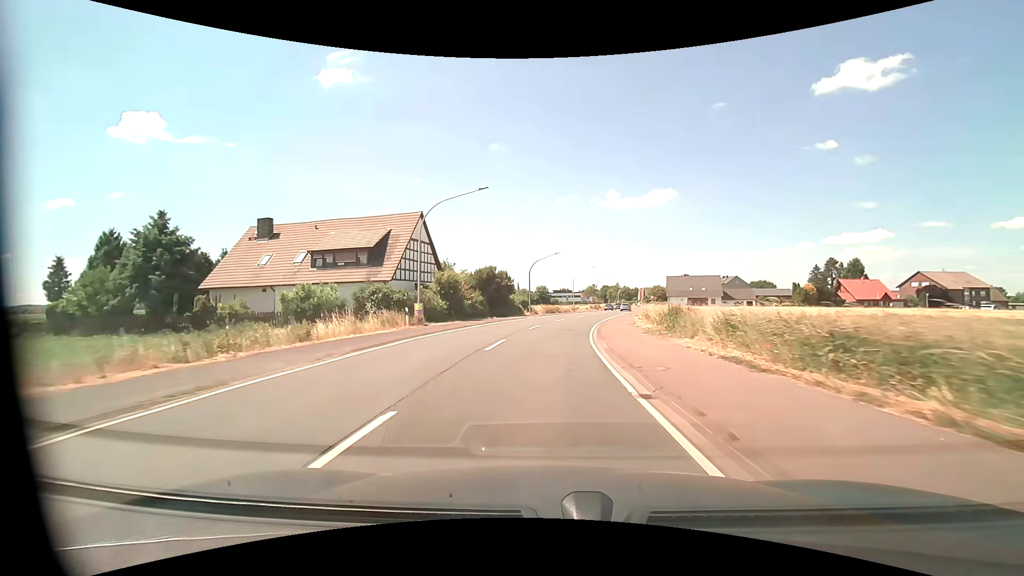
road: primary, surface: asphalt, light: Day
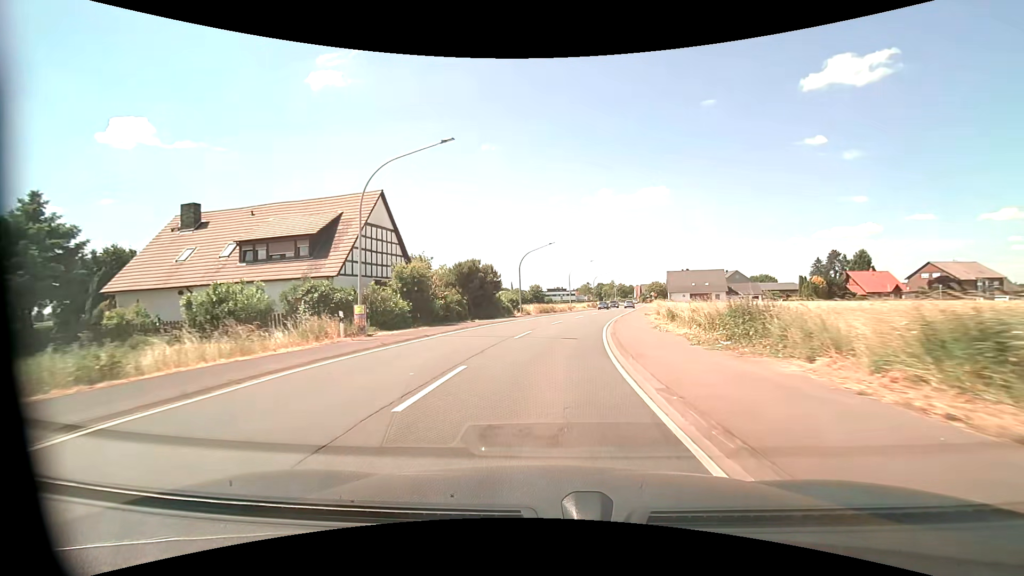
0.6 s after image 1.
(+0.1, +8.1) m; +1°
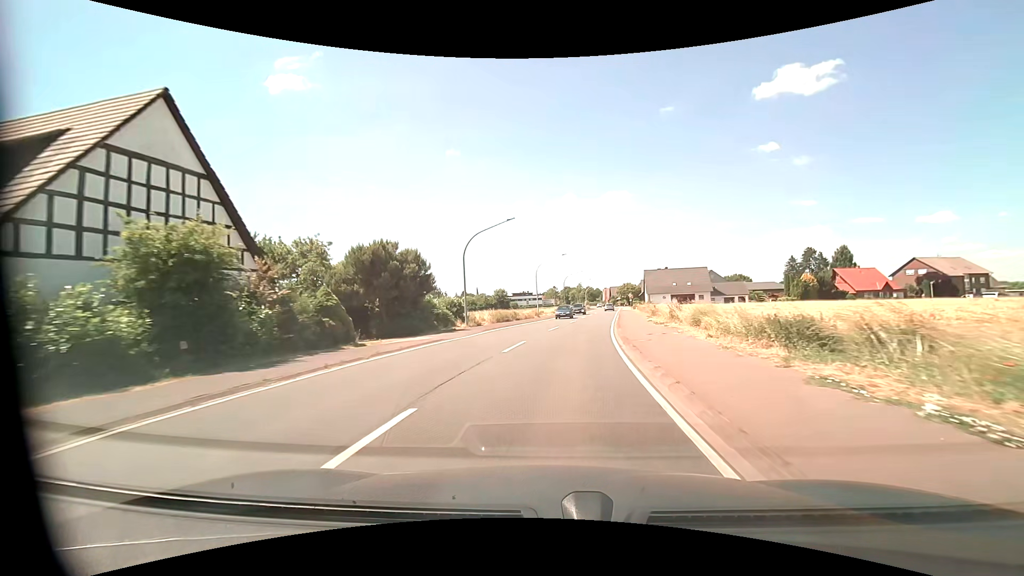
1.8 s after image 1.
(+0.4, +16.0) m; +4°
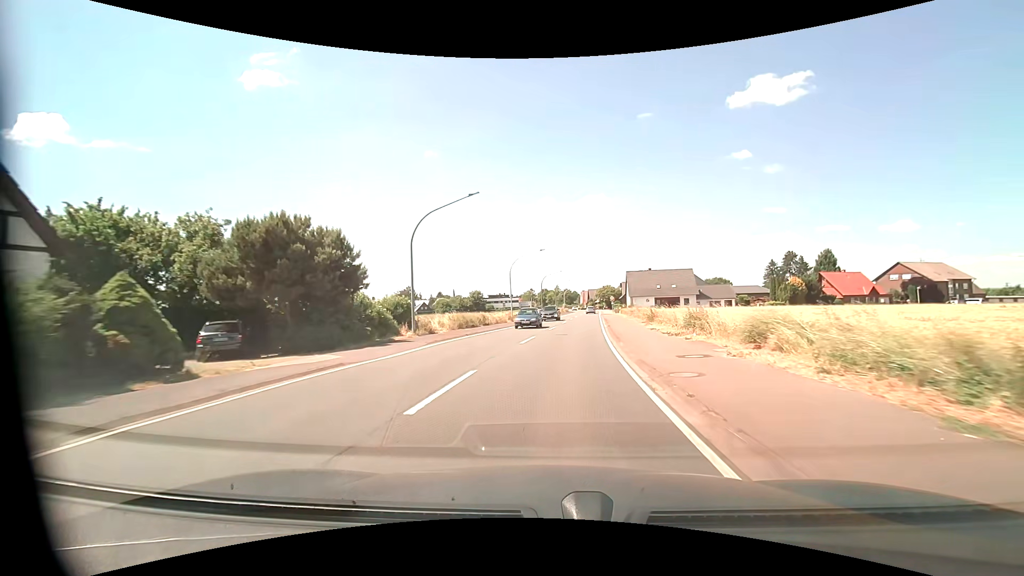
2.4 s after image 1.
(+0.2, +7.9) m; +3°
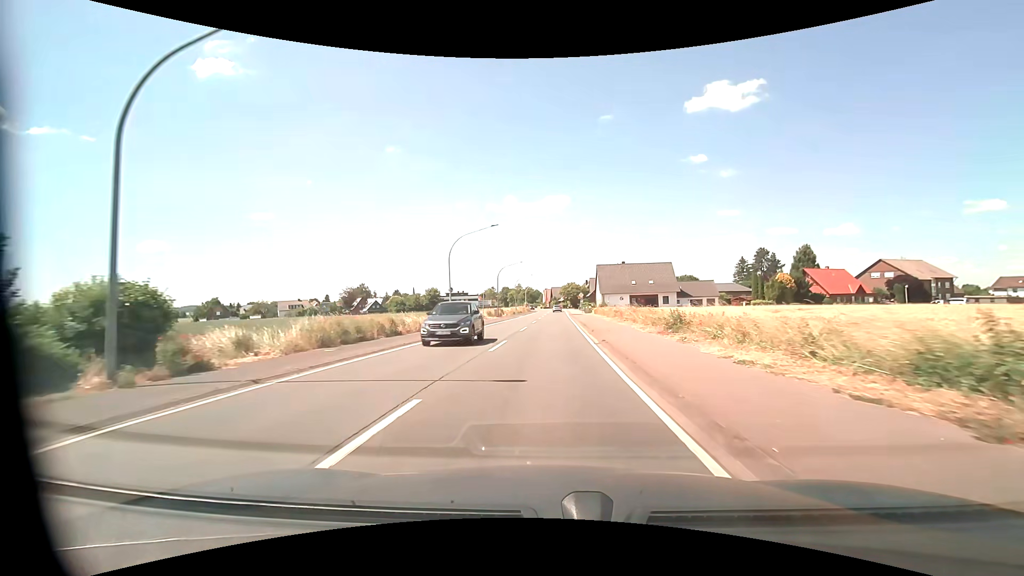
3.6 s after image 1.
(+0.7, +15.6) m; +4°
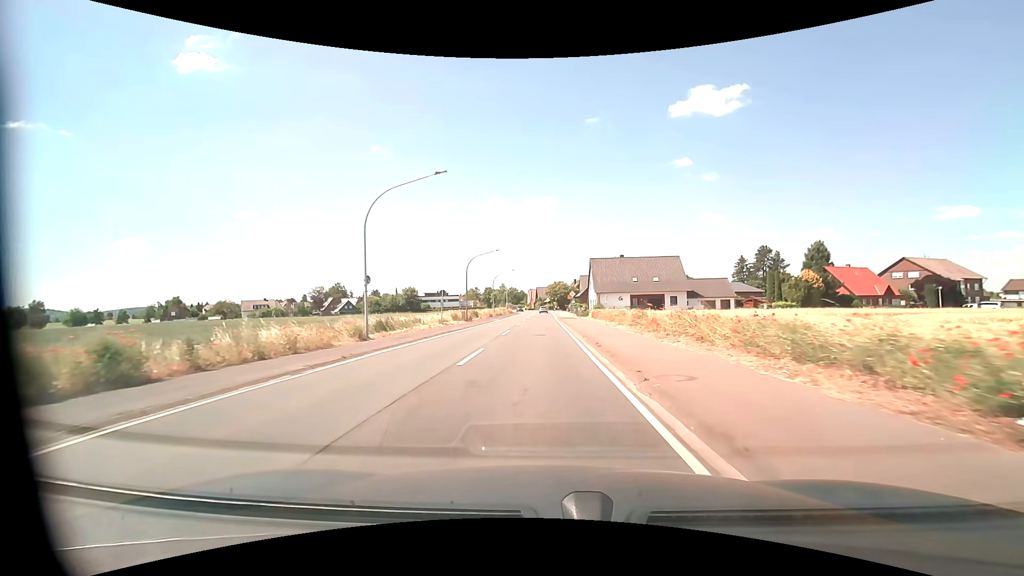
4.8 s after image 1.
(+0.3, +15.6) m; +2°
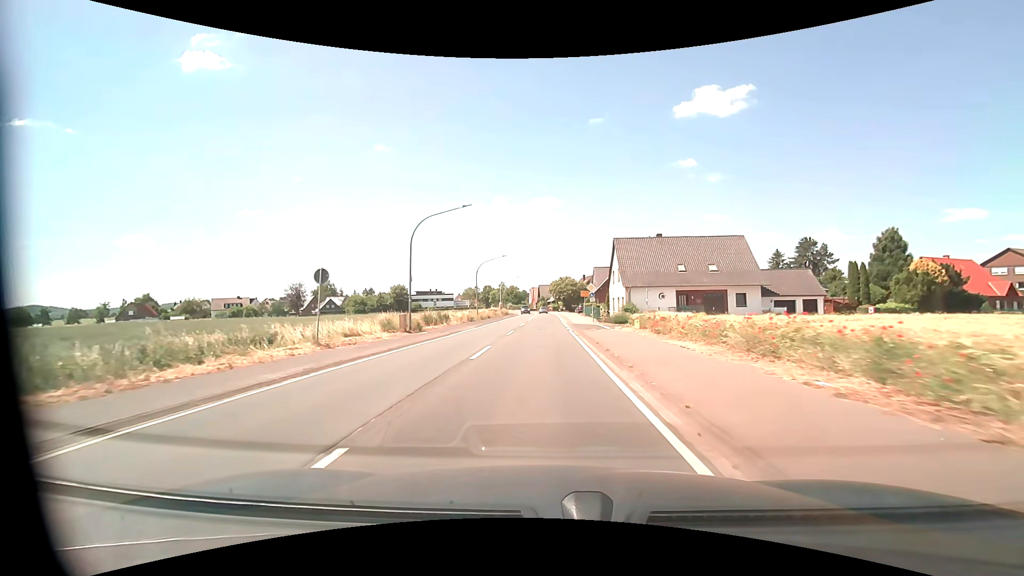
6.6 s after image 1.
(-0.1, +23.4) m; 0°
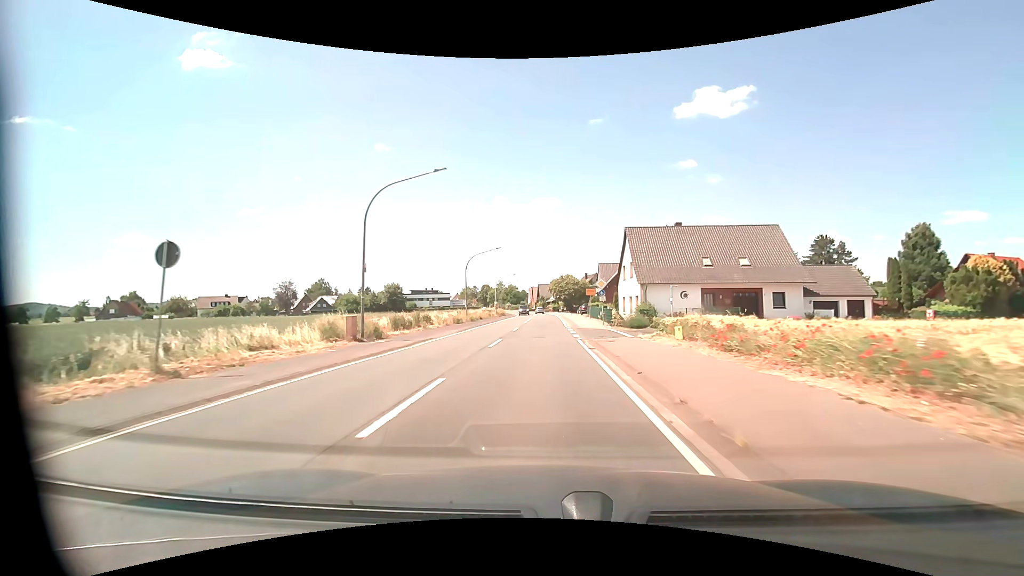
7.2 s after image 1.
(0.0, +7.8) m; 0°
(0, +10) (0, +20) (0, +30) (0, +40) (0, +50) (0, +60) (0, +70) (0, +80) (0, +90) (0, +100) m
